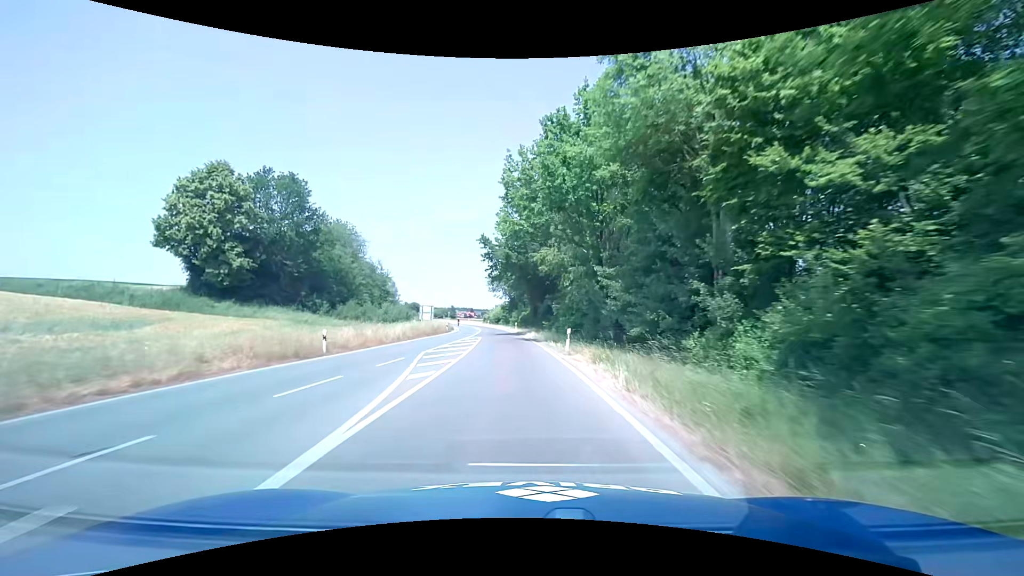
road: secondary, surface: asphalt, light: Day
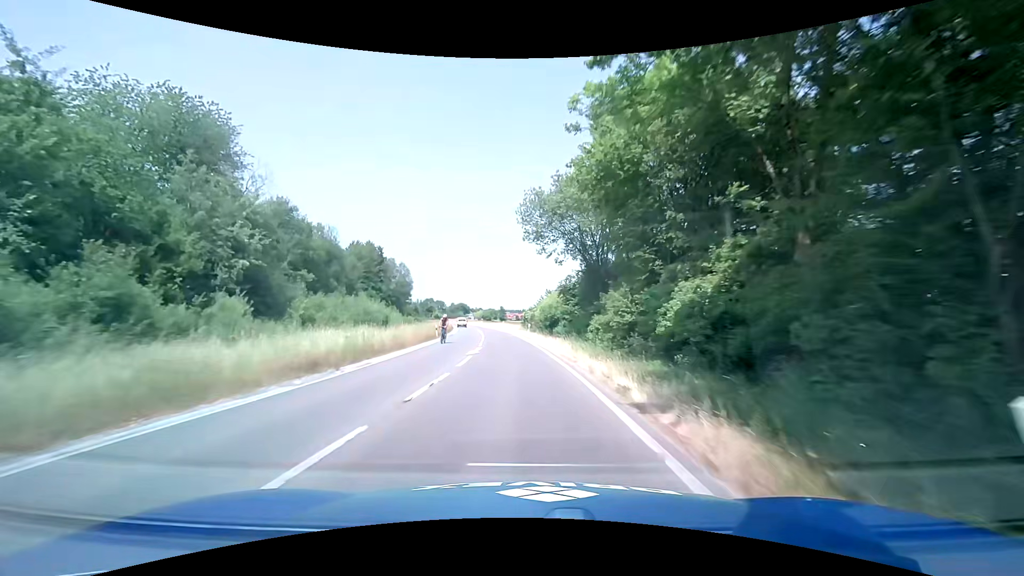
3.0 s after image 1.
(-3.3, +57.9) m; -6°
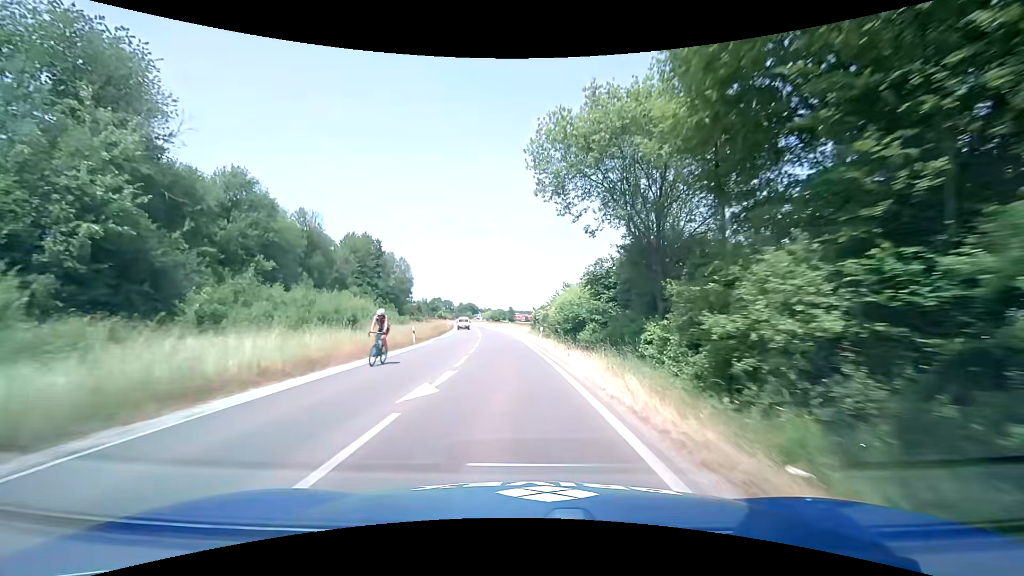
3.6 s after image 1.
(-0.2, +11.6) m; -1°
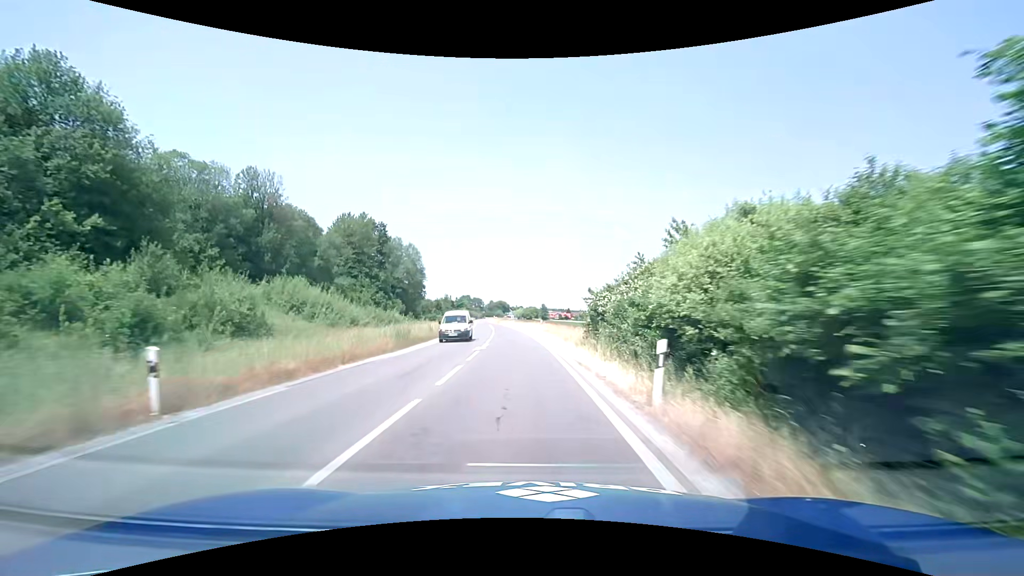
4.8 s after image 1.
(-0.9, +23.2) m; -4°
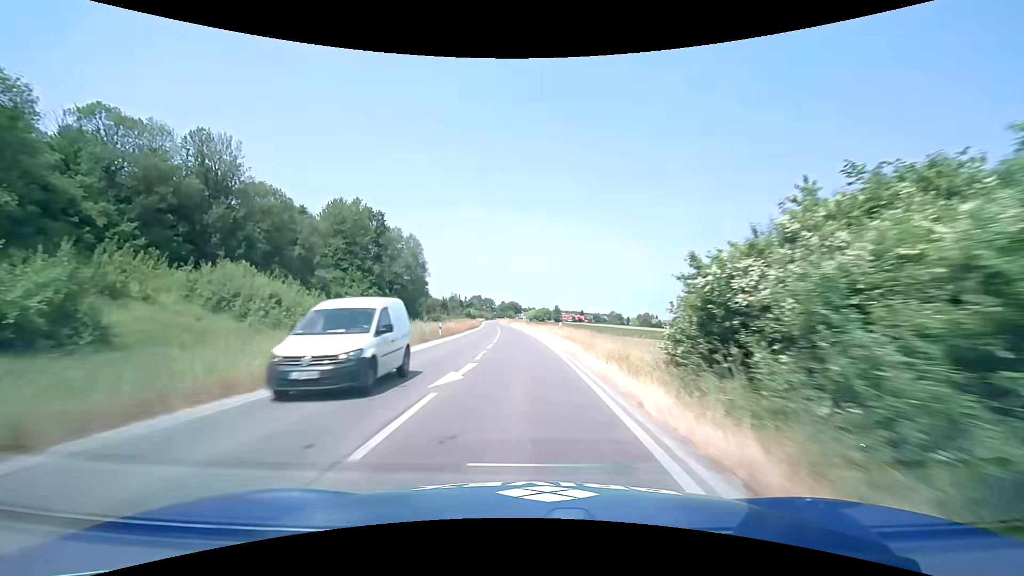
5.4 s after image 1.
(-0.2, +11.6) m; -2°
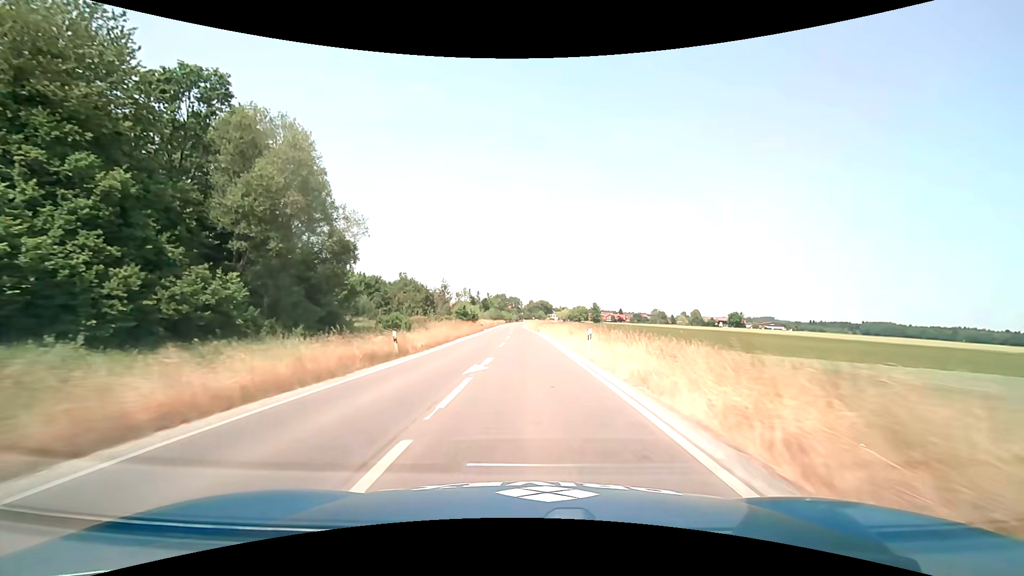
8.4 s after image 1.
(-1.8, +58.1) m; -3°
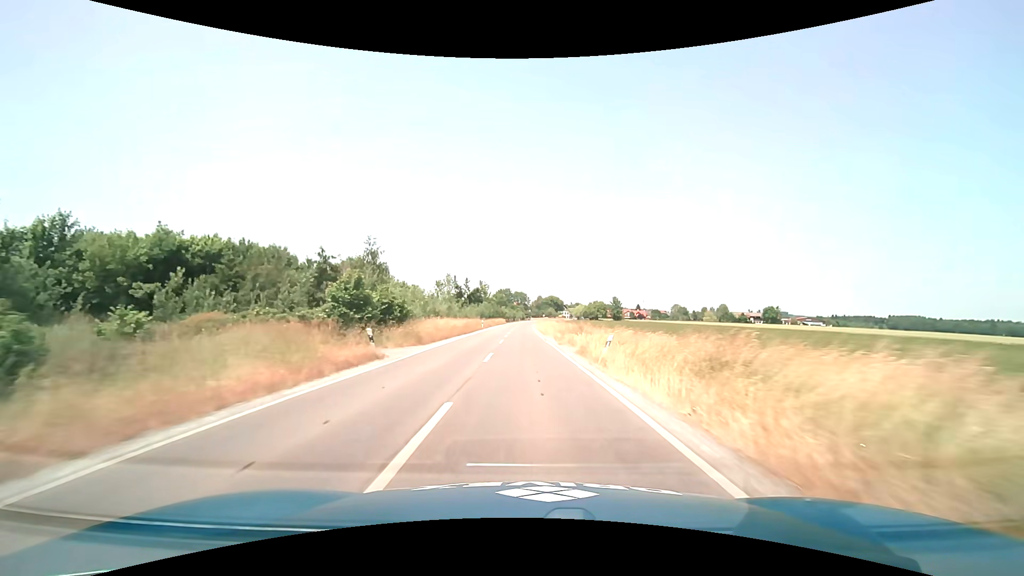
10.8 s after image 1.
(-0.4, +46.2) m; -1°
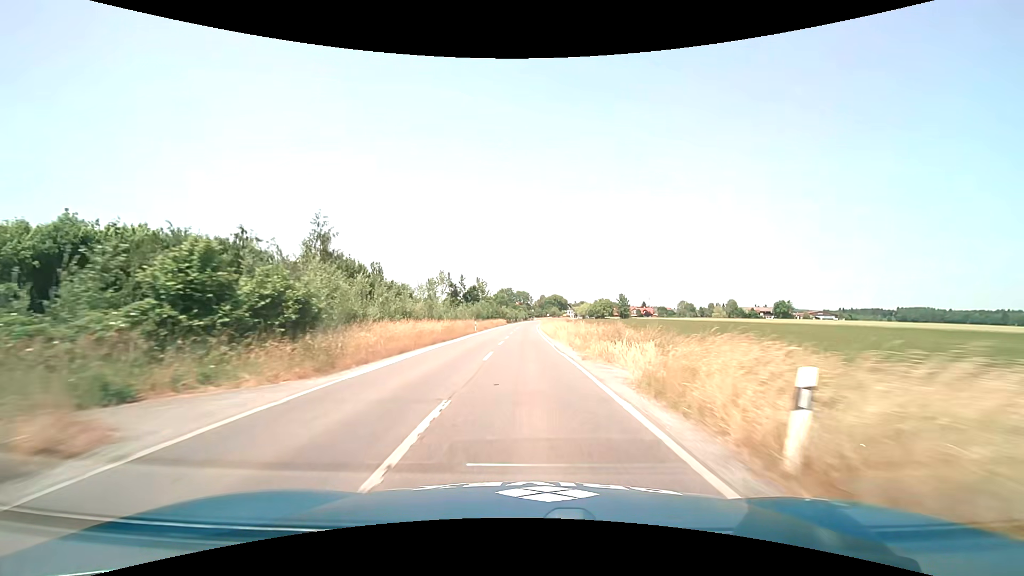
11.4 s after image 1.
(0.0, +11.5) m; 0°
